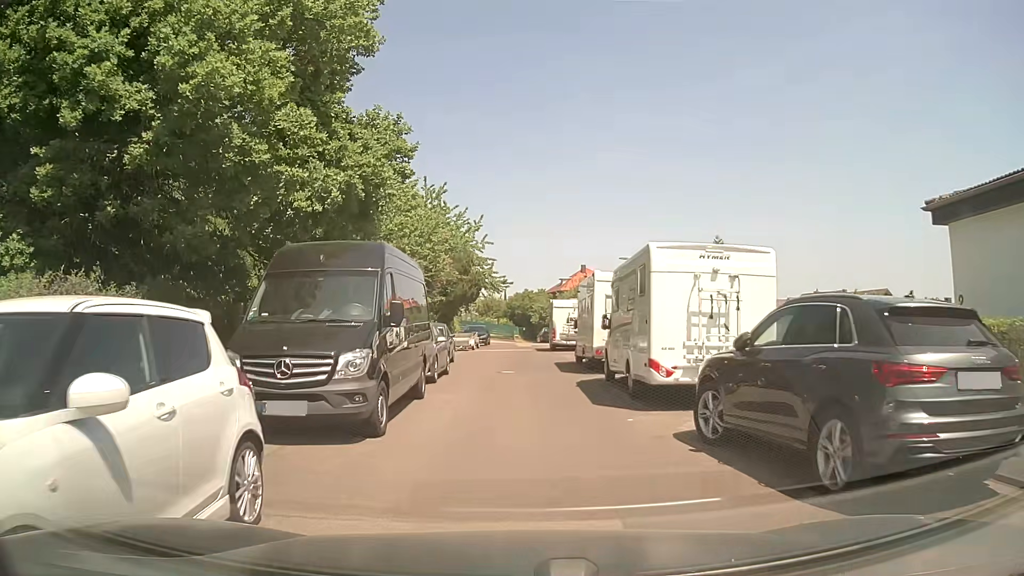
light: Day
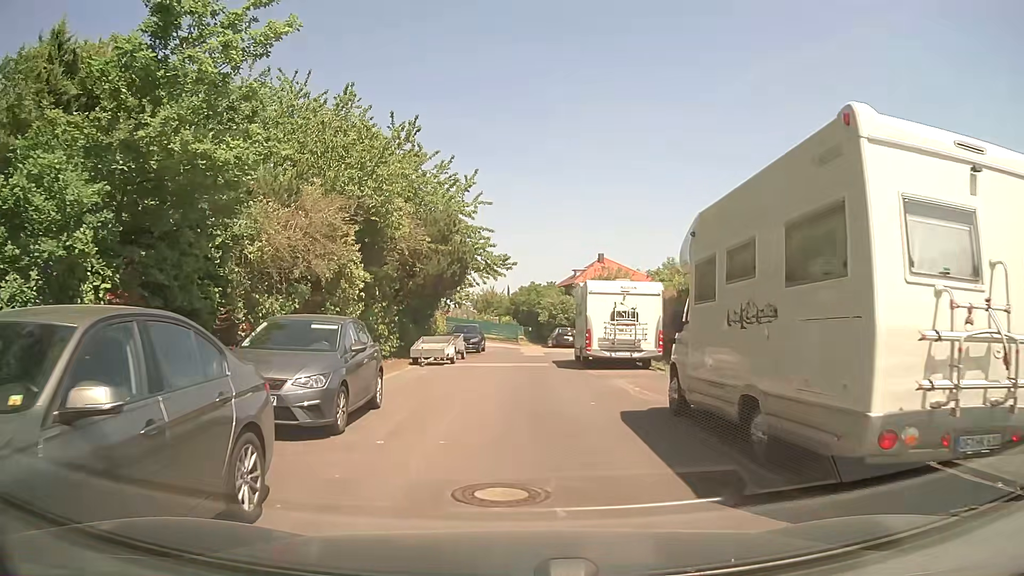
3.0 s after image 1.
(-0.2, +14.6) m; +1°
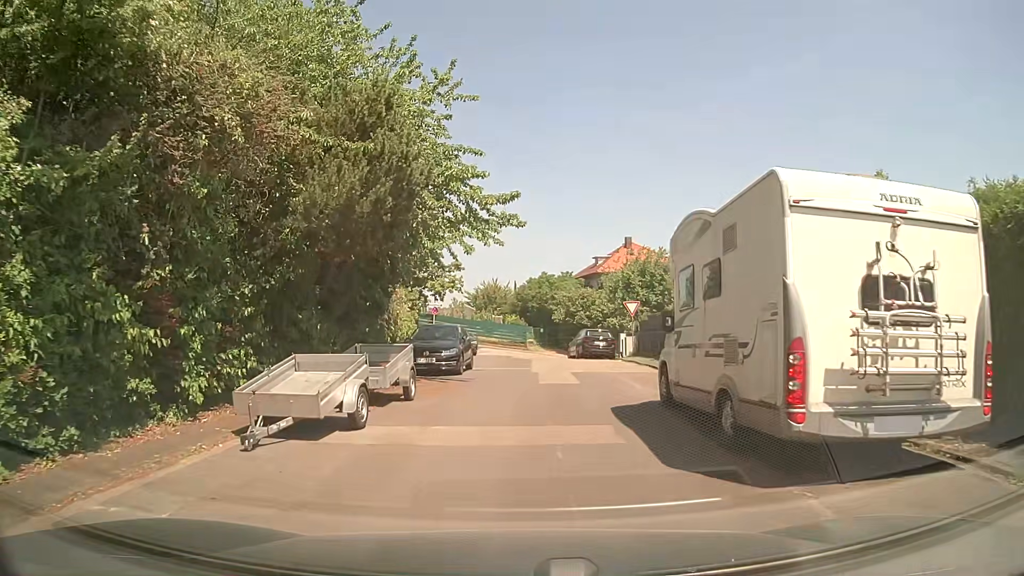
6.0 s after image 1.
(-0.5, +14.8) m; -3°
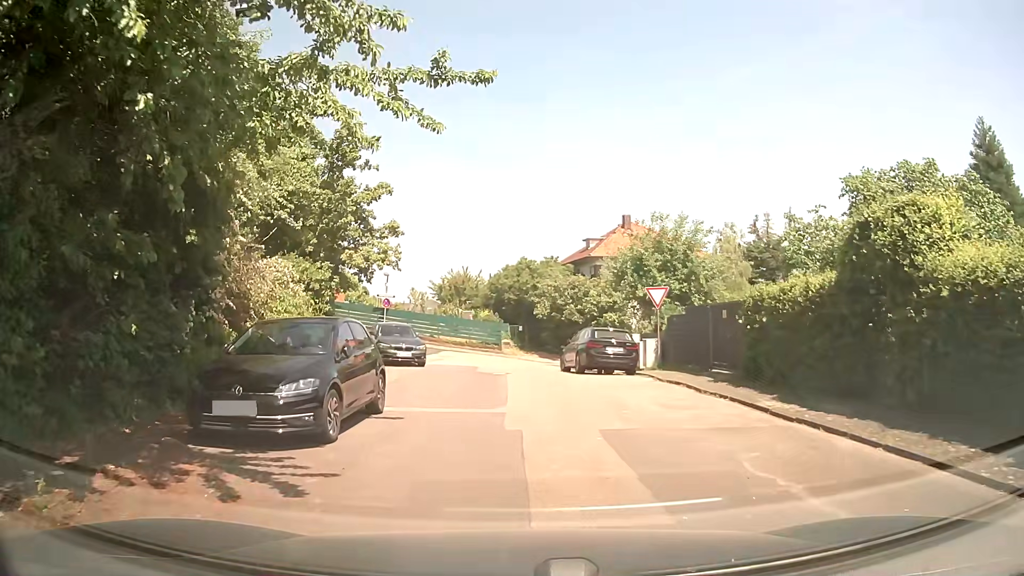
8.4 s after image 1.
(+0.3, +11.5) m; +2°
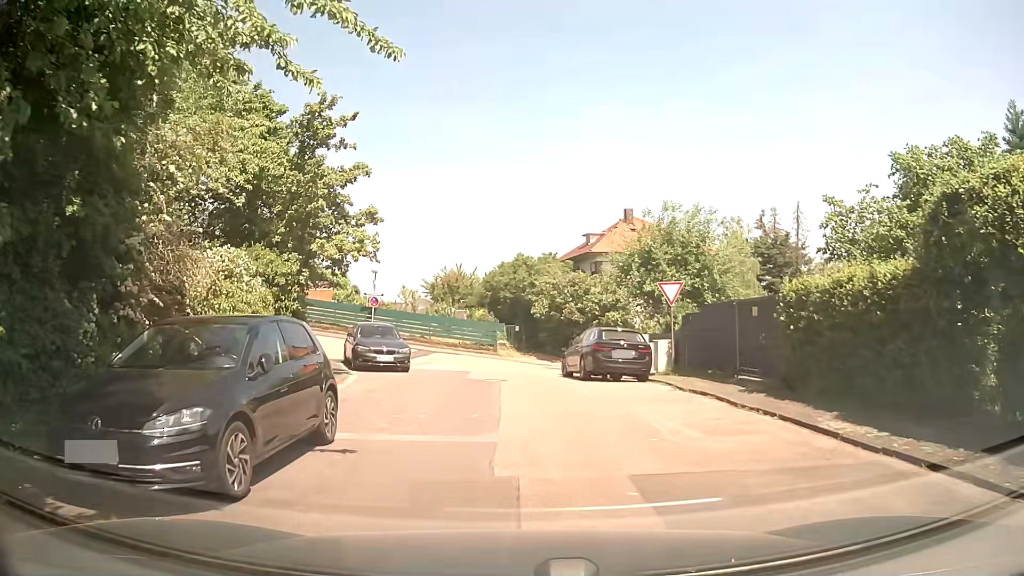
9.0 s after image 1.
(0.0, +2.7) m; +1°
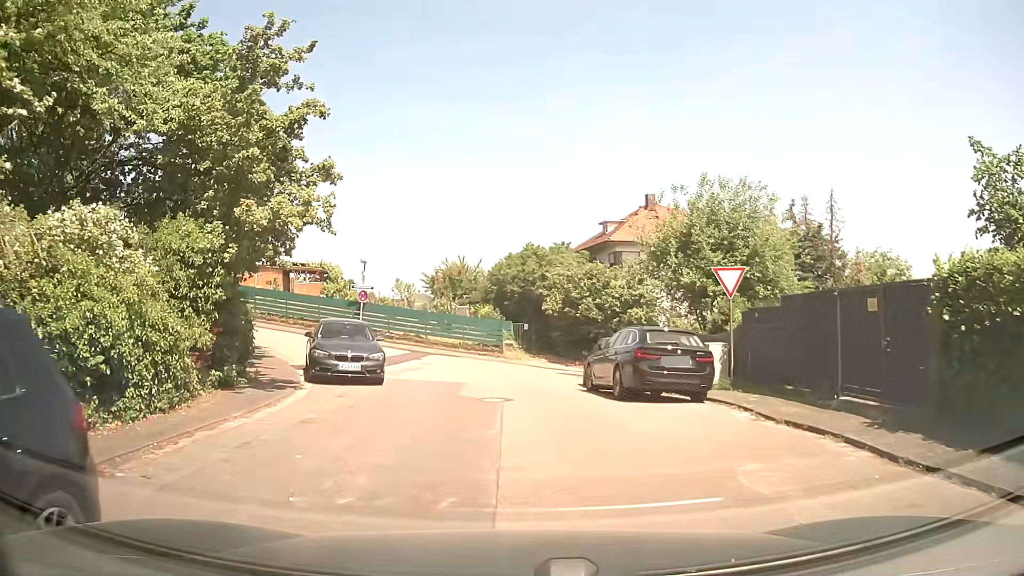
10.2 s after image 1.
(0.0, +5.1) m; -2°
